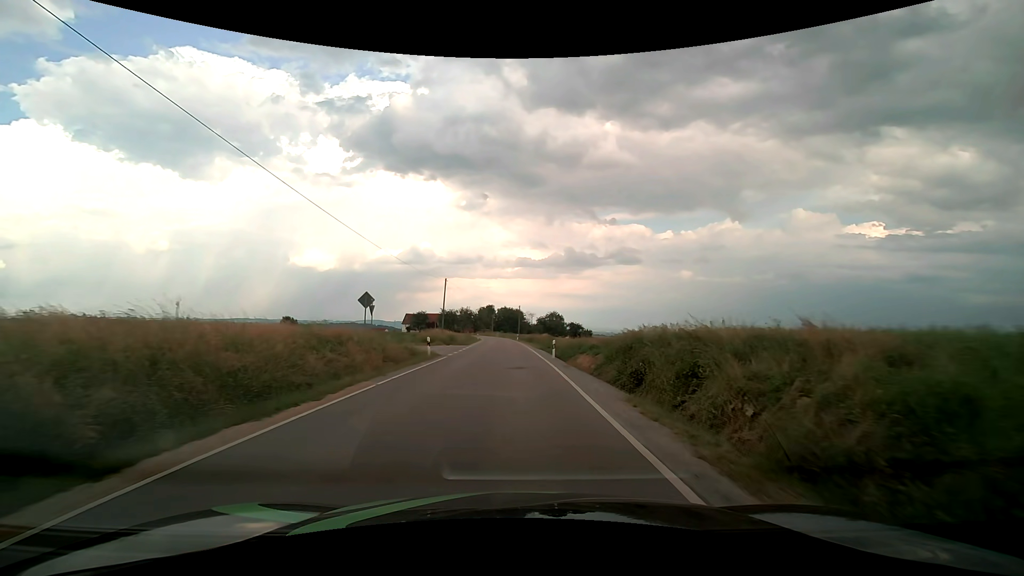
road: tertiary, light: Day
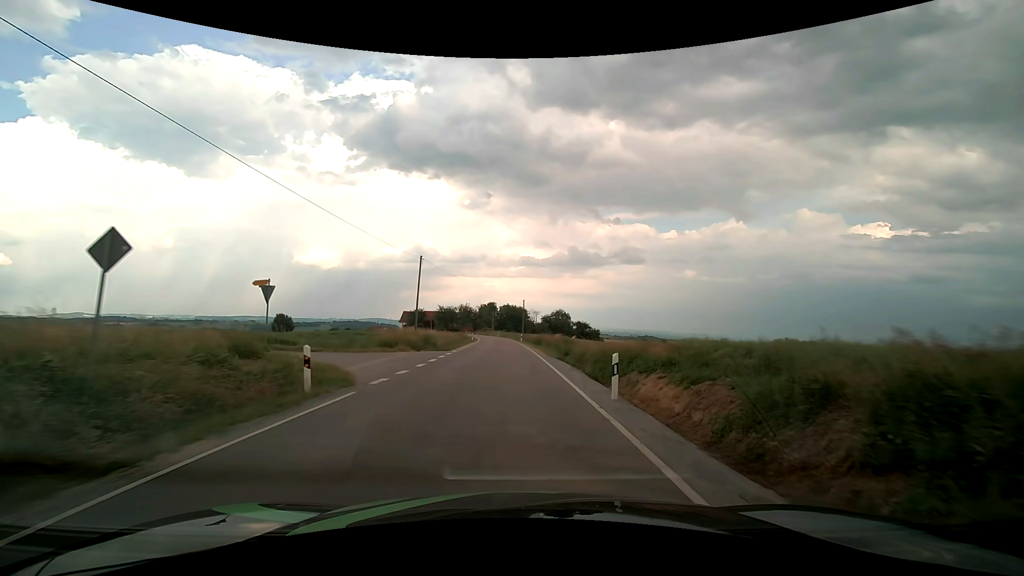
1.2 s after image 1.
(-0.1, +15.2) m; 0°
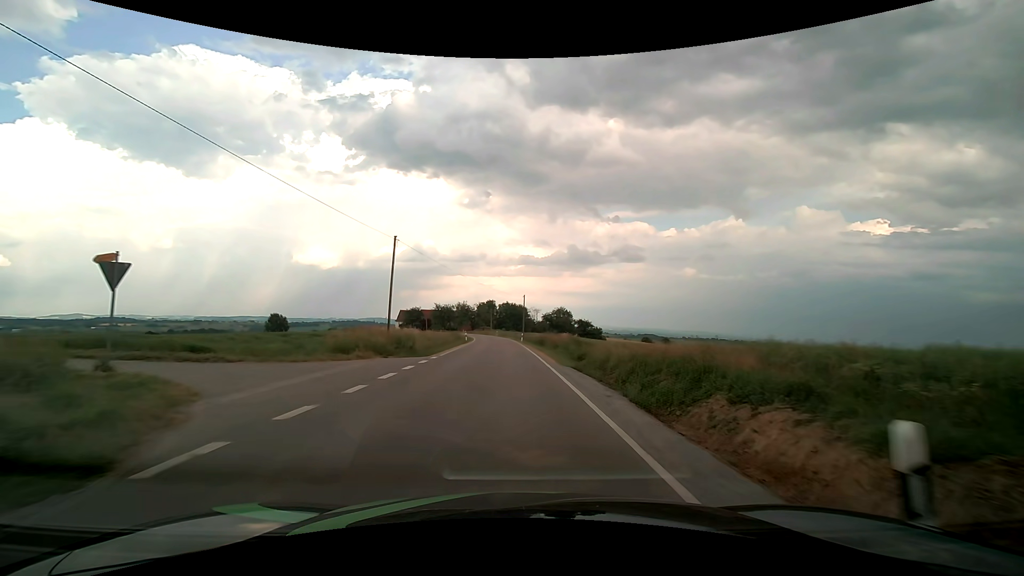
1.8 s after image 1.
(0.0, +7.7) m; 0°
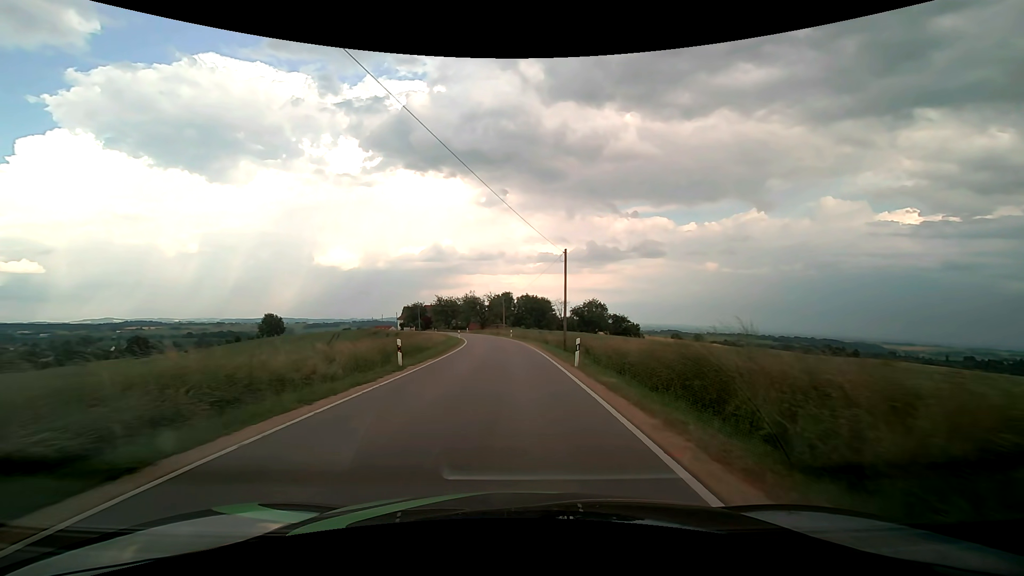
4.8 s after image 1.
(-0.9, +38.9) m; -2°
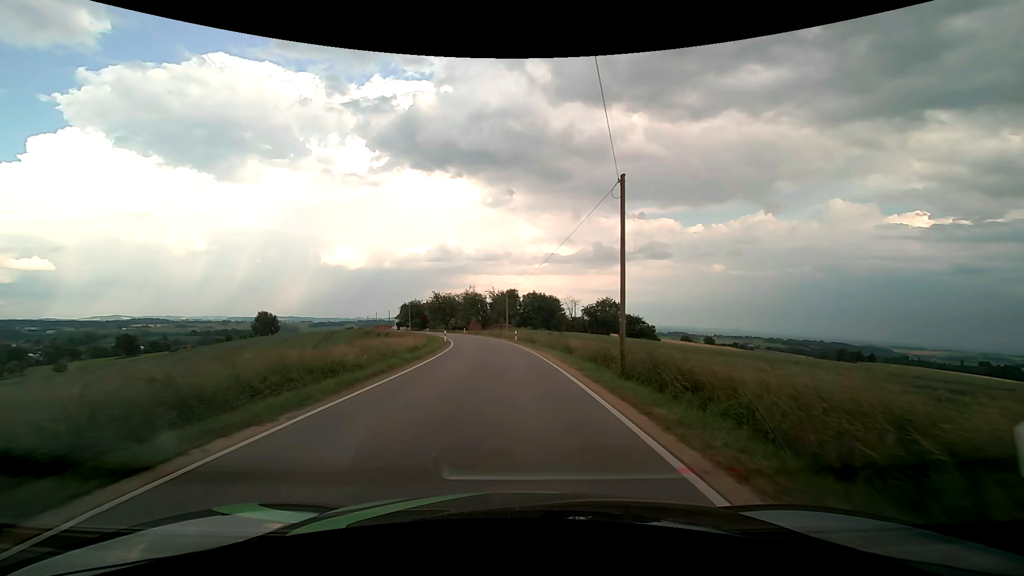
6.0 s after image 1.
(-0.1, +15.4) m; -1°
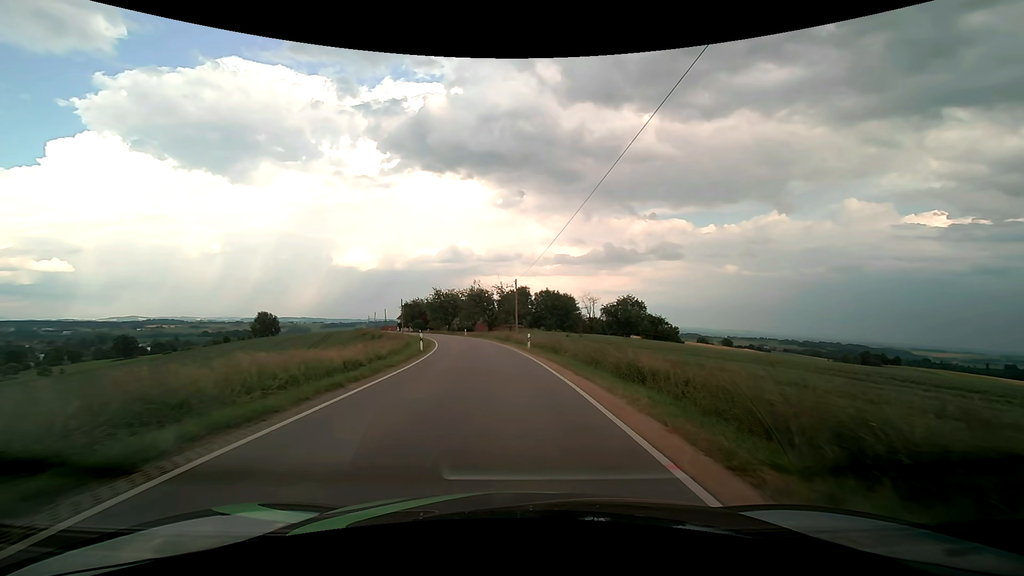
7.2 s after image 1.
(-0.1, +15.1) m; -1°
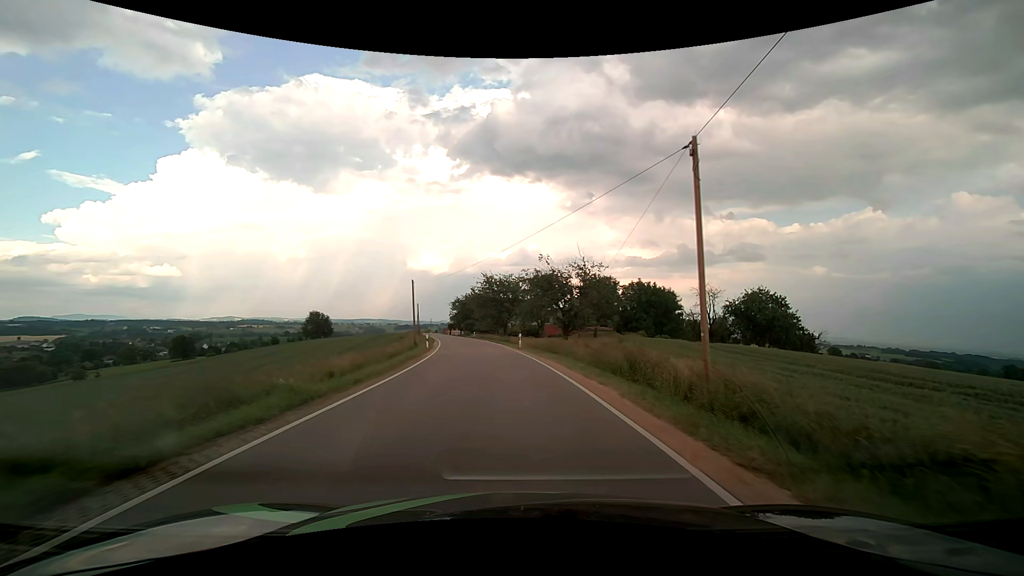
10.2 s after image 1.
(-2.4, +36.3) m; -8°
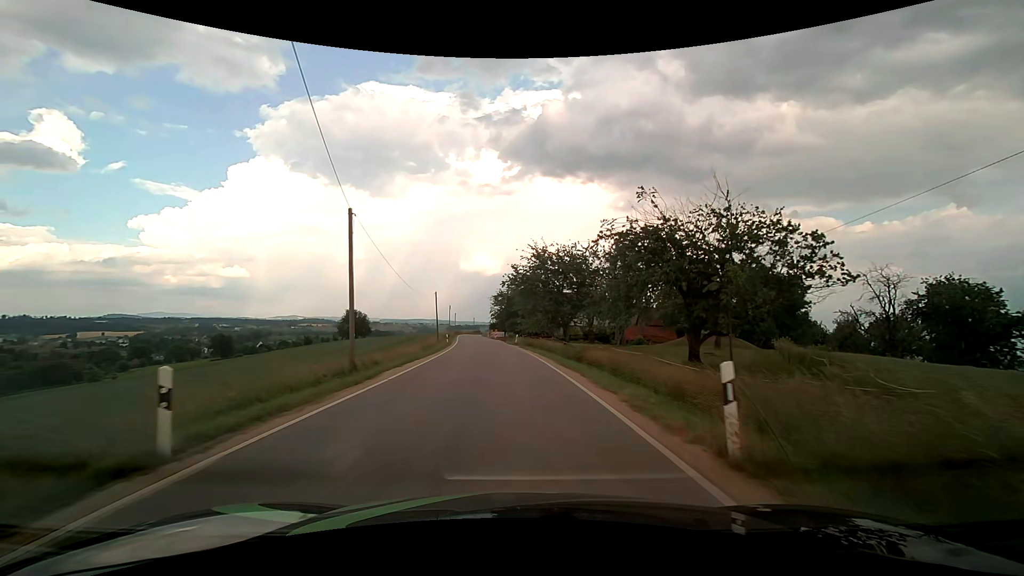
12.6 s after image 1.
(-1.4, +28.7) m; -6°
(0, +10) (-1, +20) (-1, +30) (-2, +40) (-3, +50) (-4, +60) (-5, +70) (-6, +80) (-7, +90) (-8, +100) m
